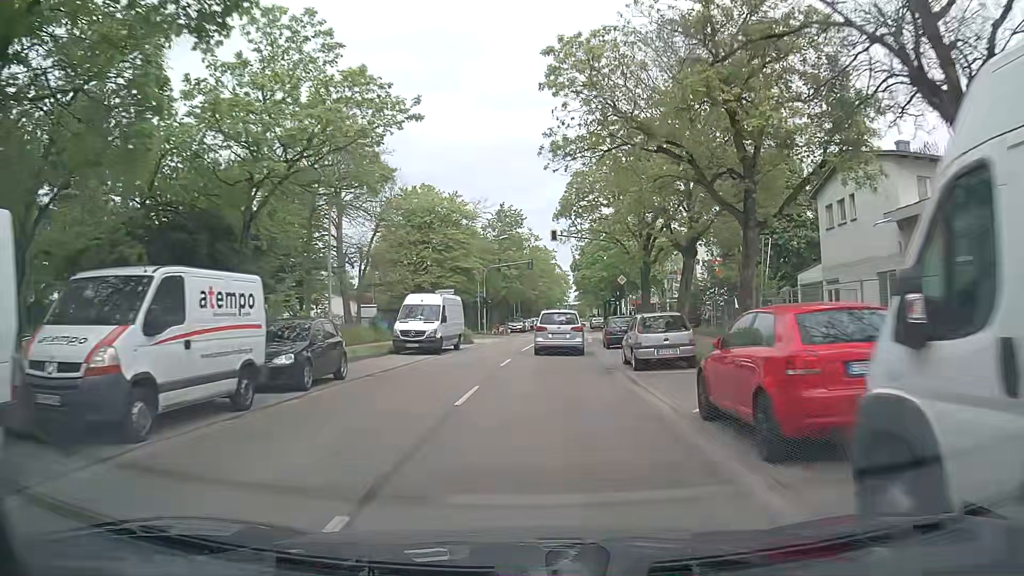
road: secondary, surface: asphalt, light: Day
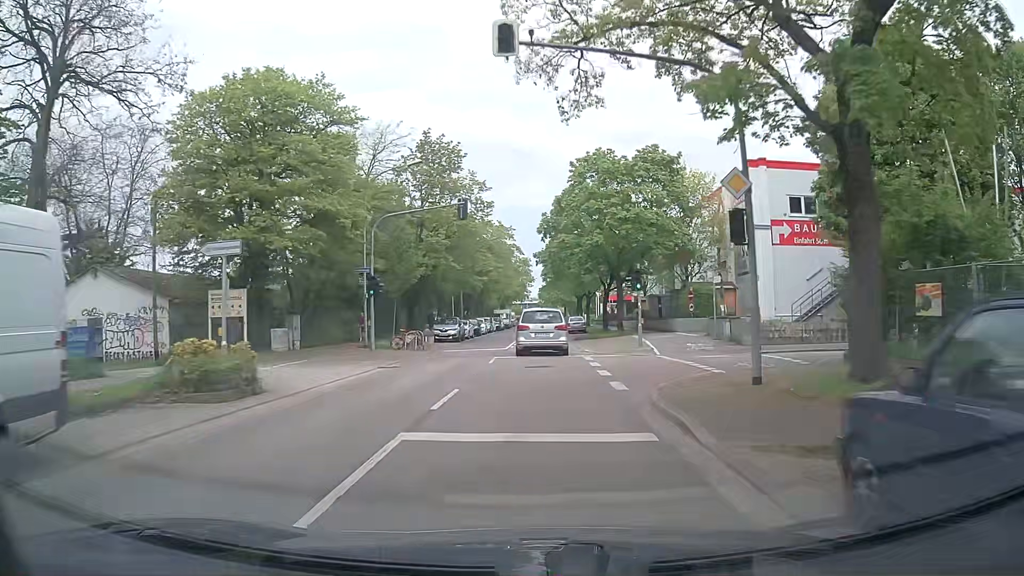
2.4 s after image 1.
(+0.9, +27.8) m; +4°
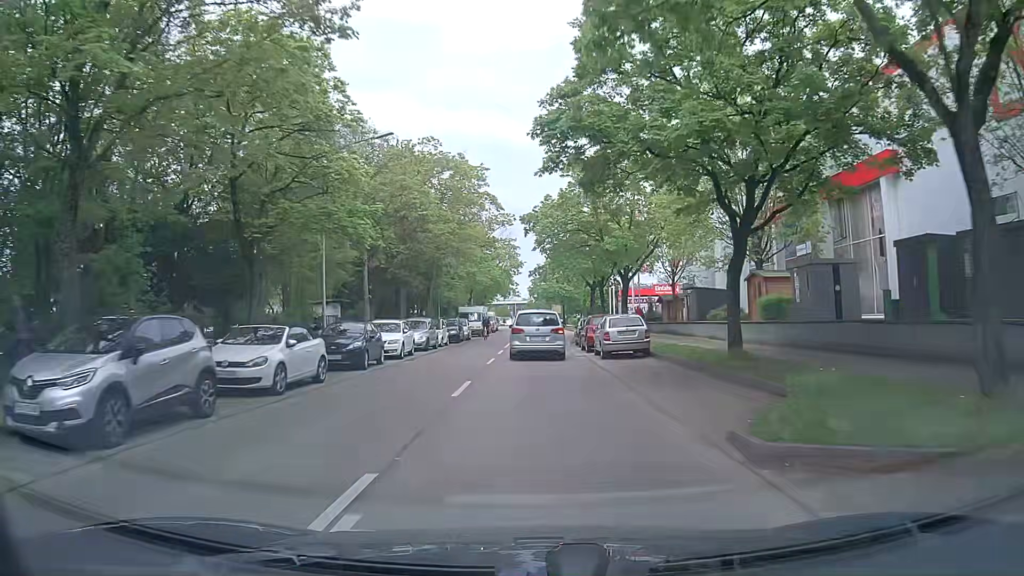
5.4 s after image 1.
(+0.2, +34.5) m; +1°
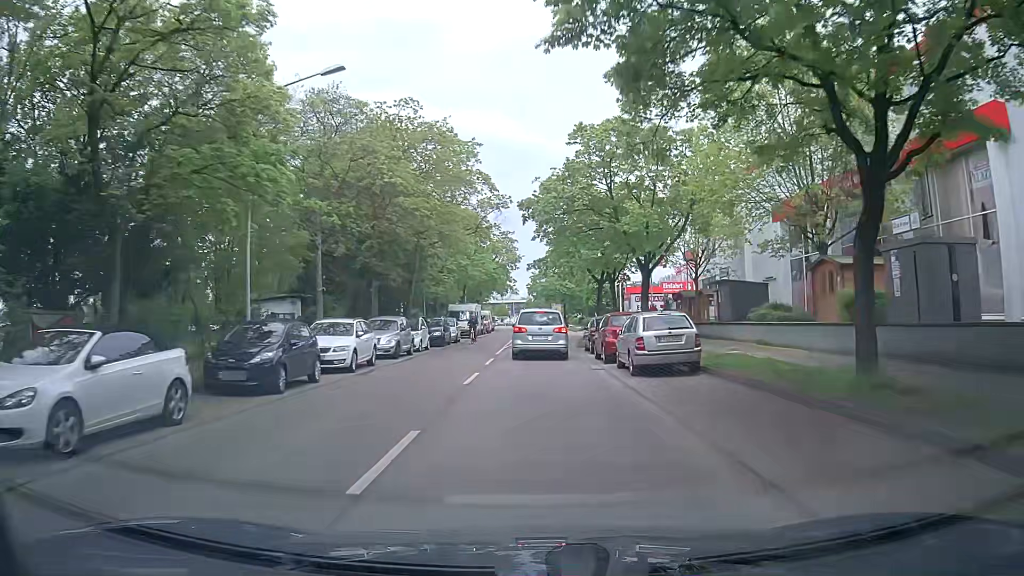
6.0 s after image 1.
(0.0, +6.9) m; +1°
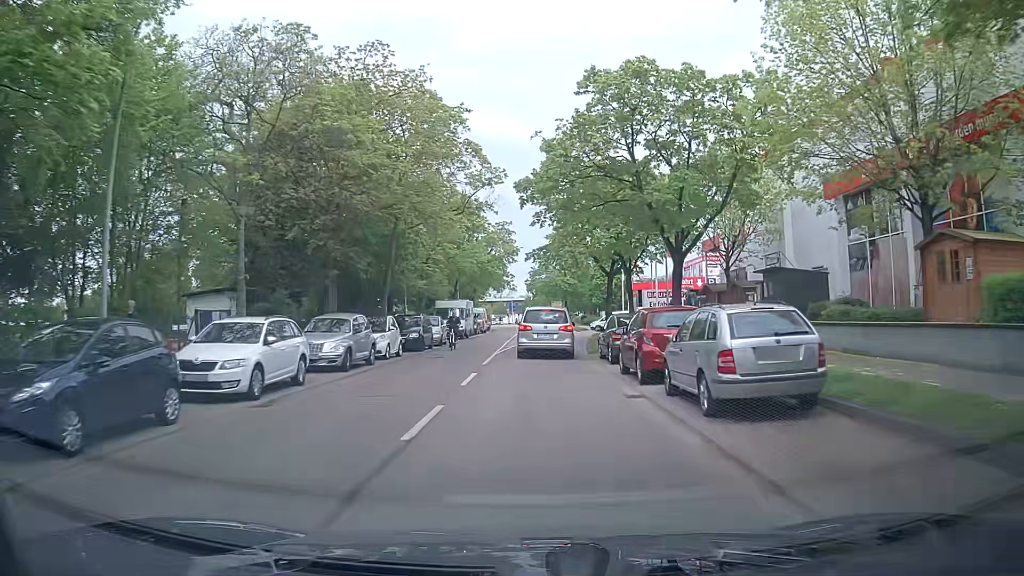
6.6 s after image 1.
(-0.1, +6.7) m; 0°
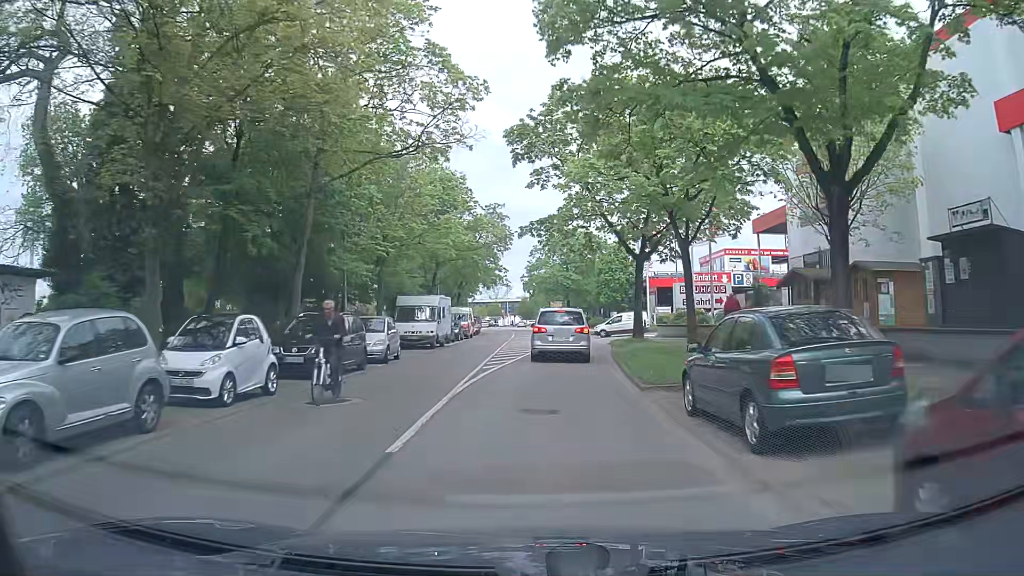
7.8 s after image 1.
(-0.1, +12.6) m; 0°
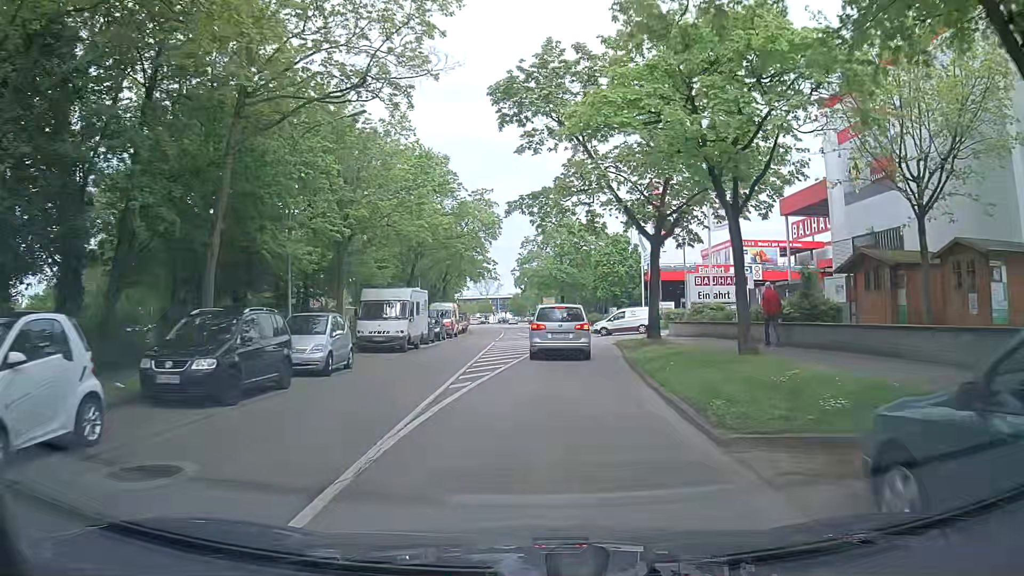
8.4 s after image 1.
(0.0, +5.7) m; +1°
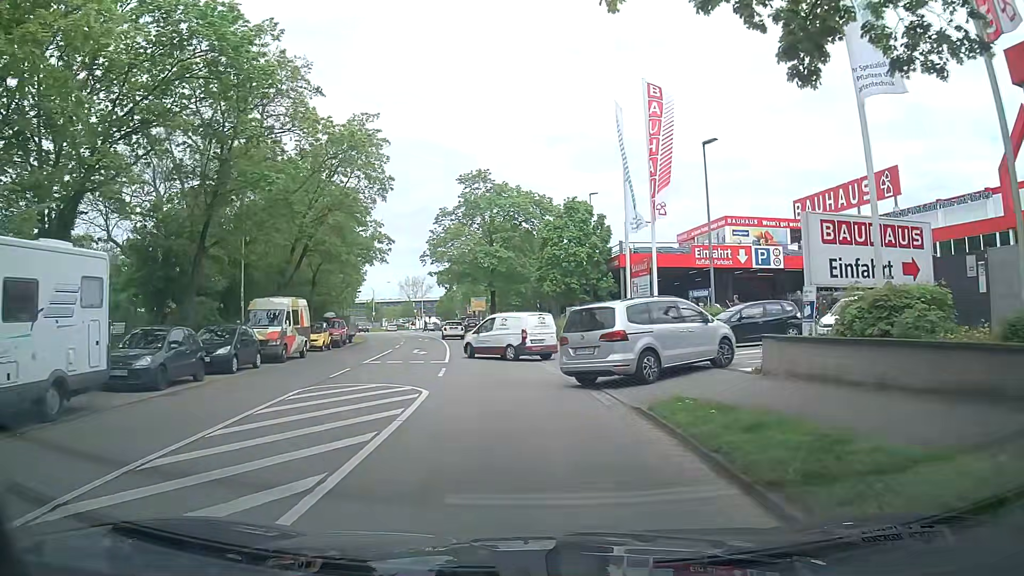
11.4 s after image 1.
(+1.1, +21.9) m; +5°
